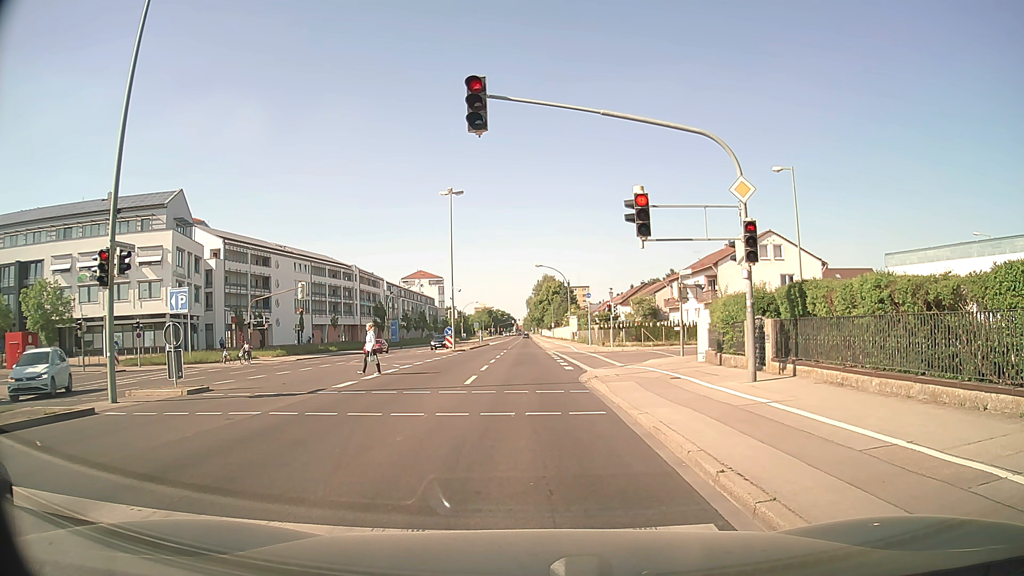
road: secondary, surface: asphalt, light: Day
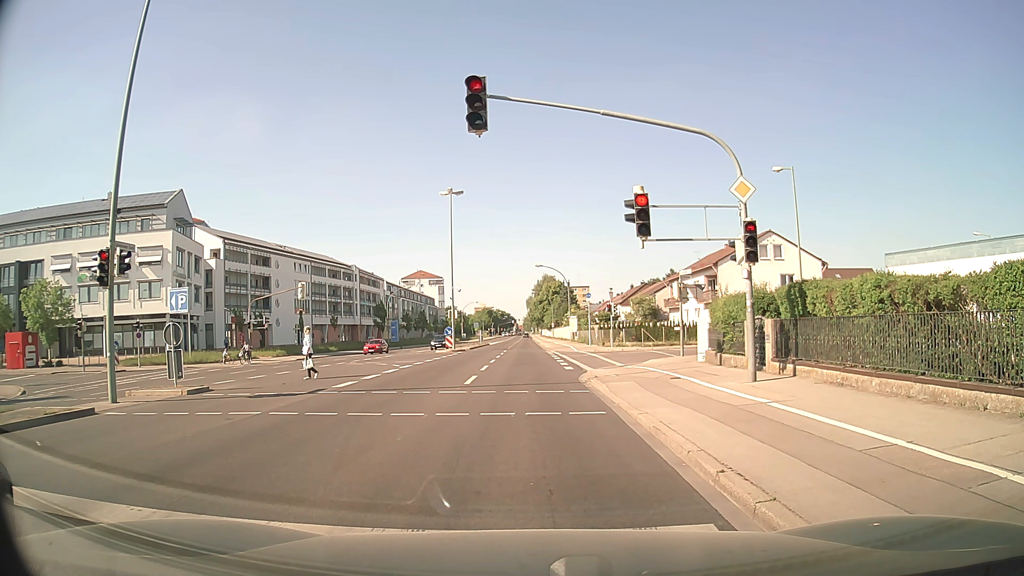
(0.0, 0.0) m; 0°
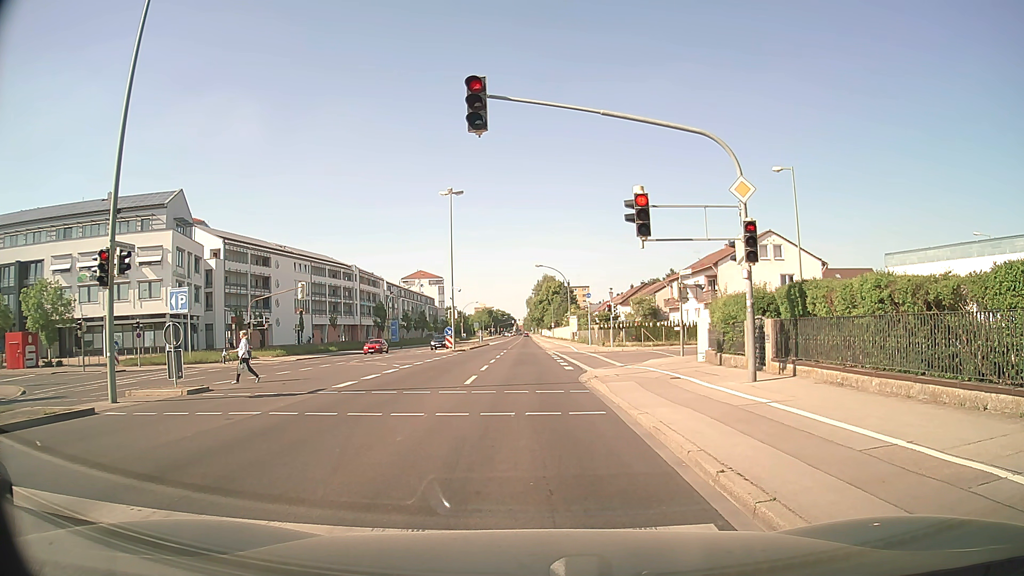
(0.0, 0.0) m; 0°
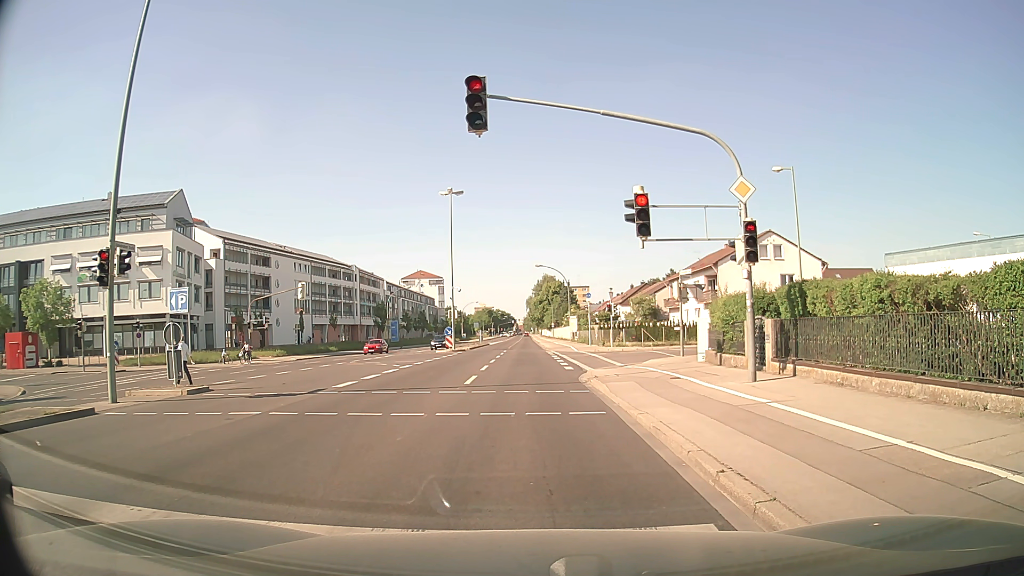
(0.0, 0.0) m; 0°
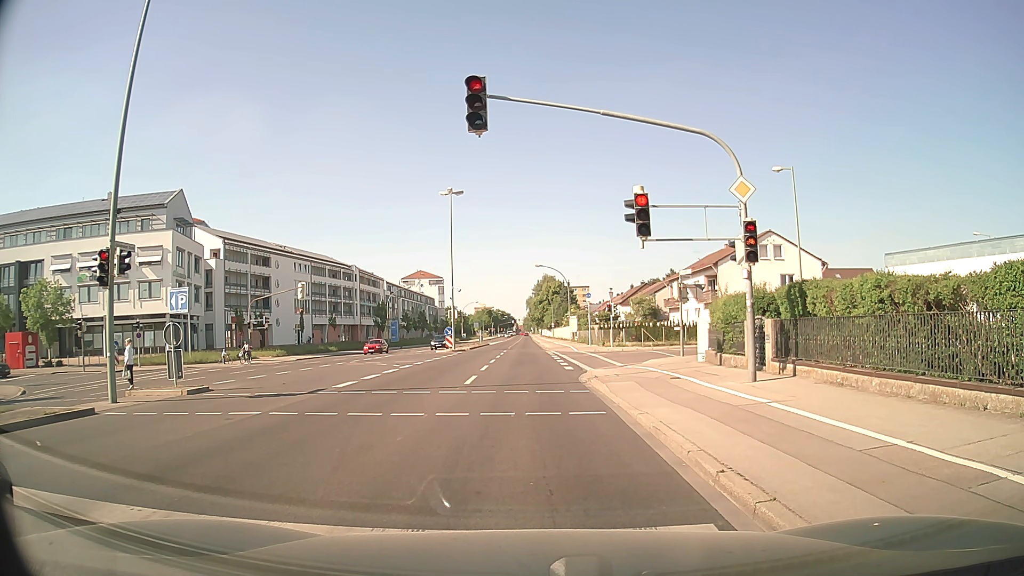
(0.0, 0.0) m; 0°
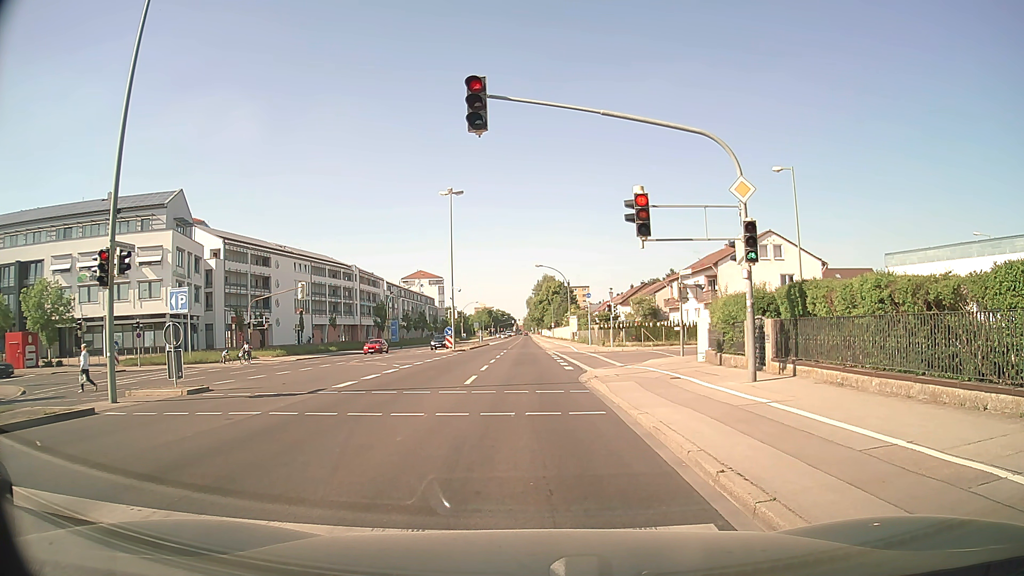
(0.0, 0.0) m; 0°
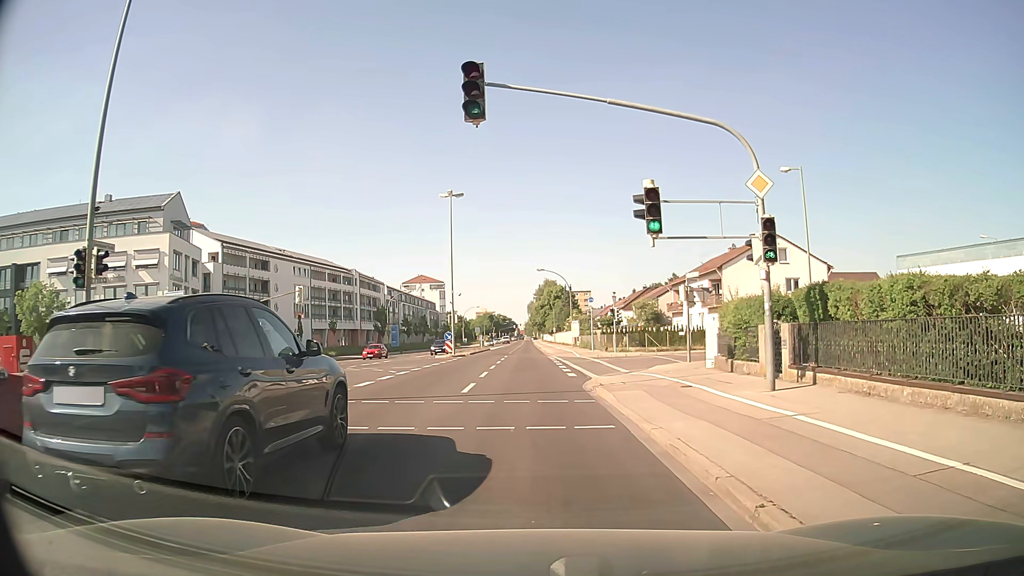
(0.0, +1.1) m; 0°
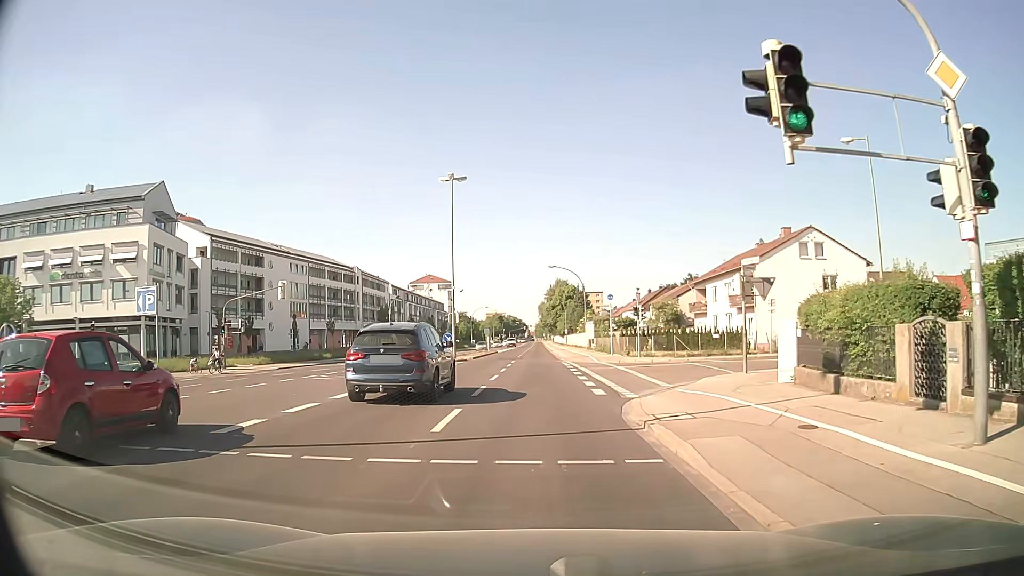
(-0.1, +6.6) m; -1°
(0, +10) (0, +20) (0, +30) (0, +40) (0, +50) (0, +60) (0, +70) (+1, +80) (+1, +90) (+1, +100) m
